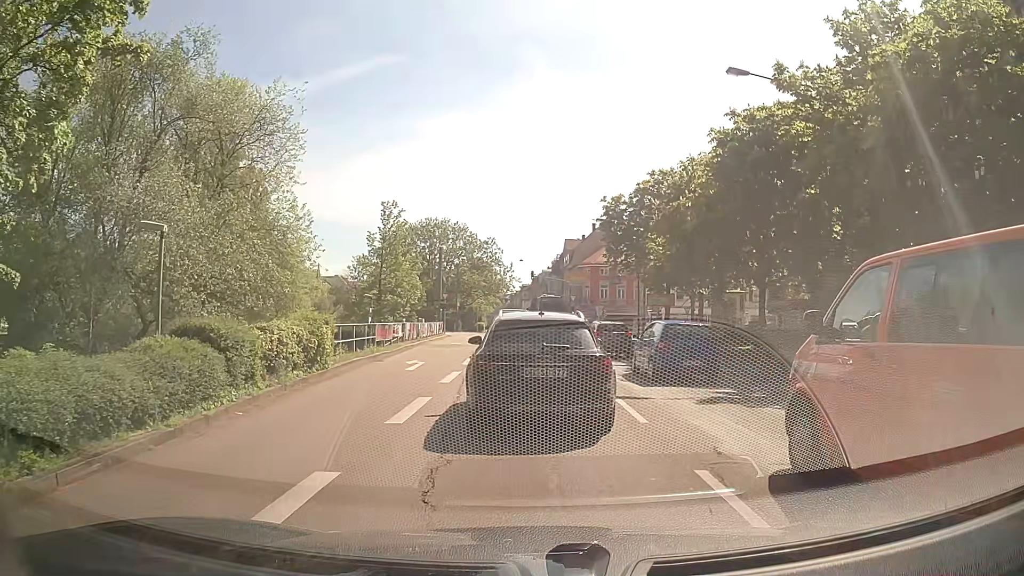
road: primary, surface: asphalt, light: Day
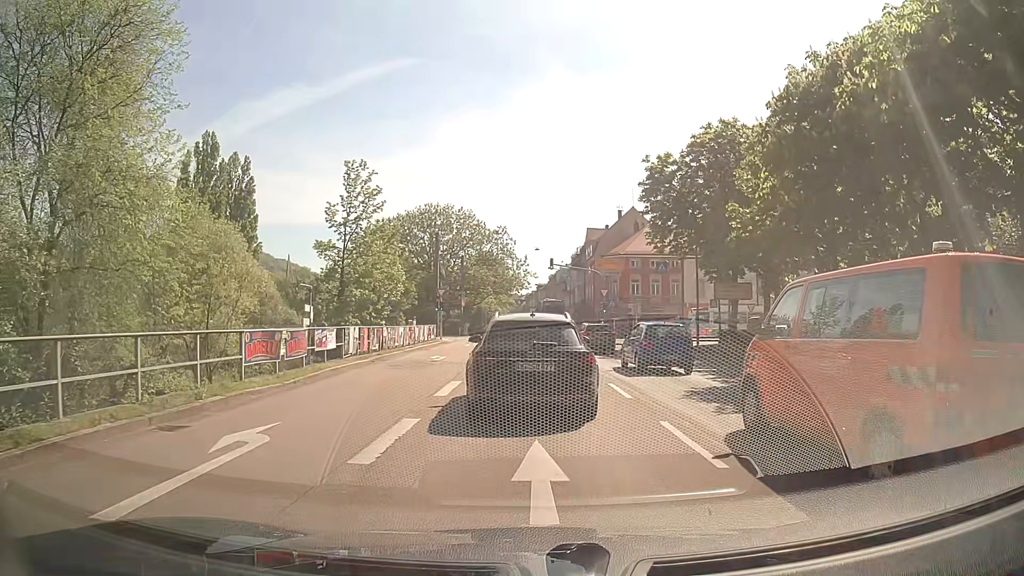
(-0.1, +14.8) m; -1°
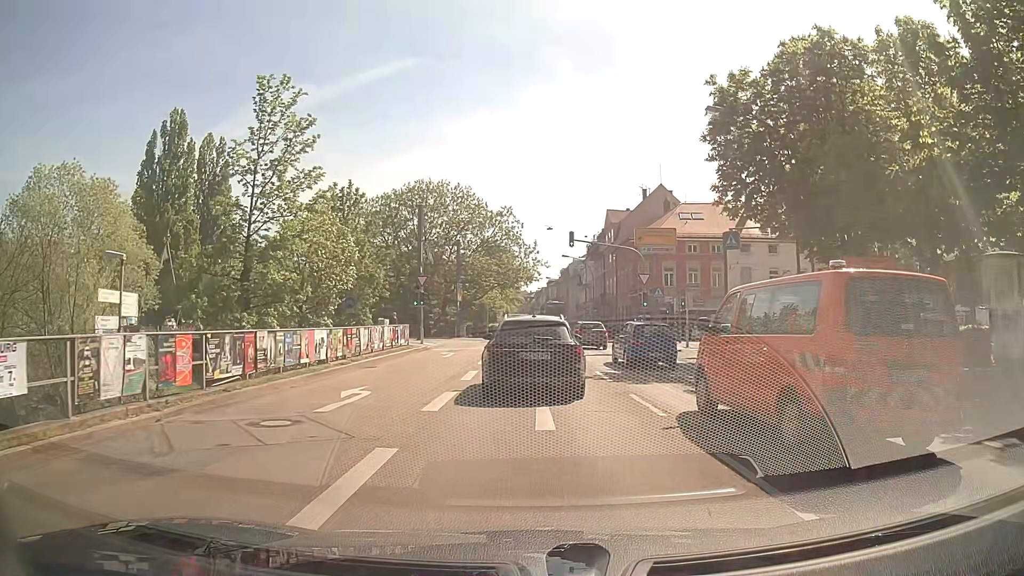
(-0.1, +14.5) m; 0°
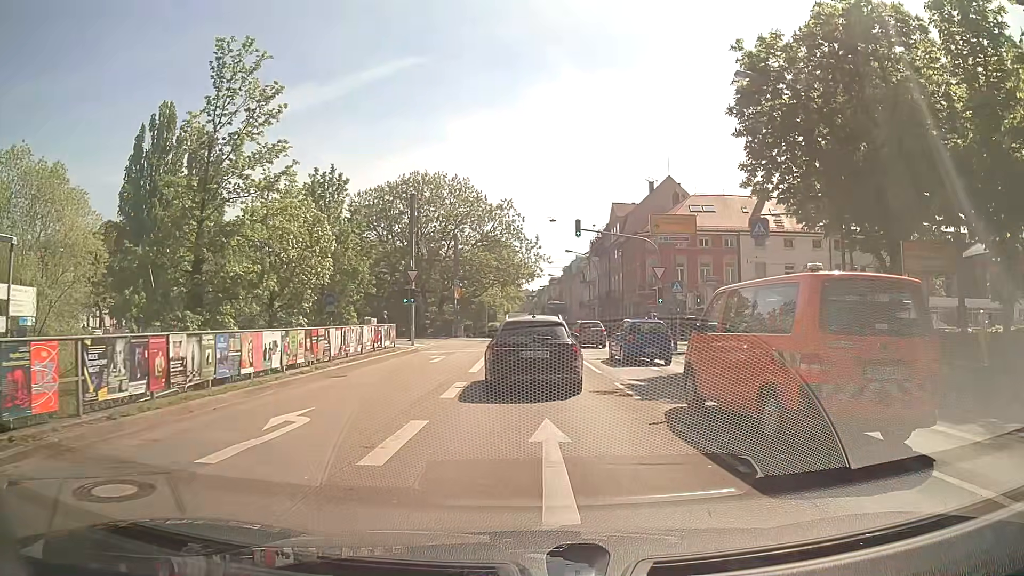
(-0.1, +3.9) m; -1°
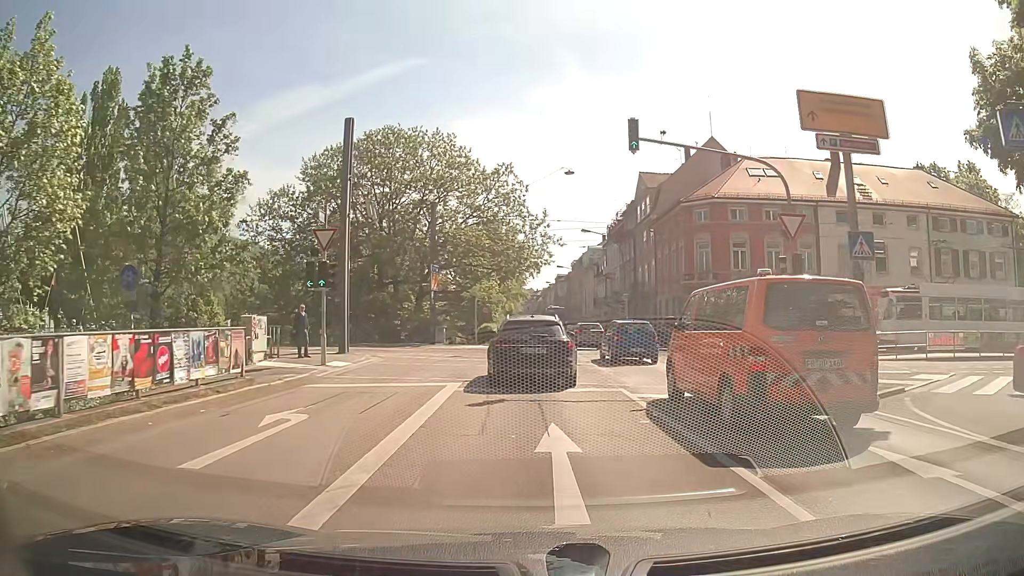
(+0.1, +17.2) m; 0°
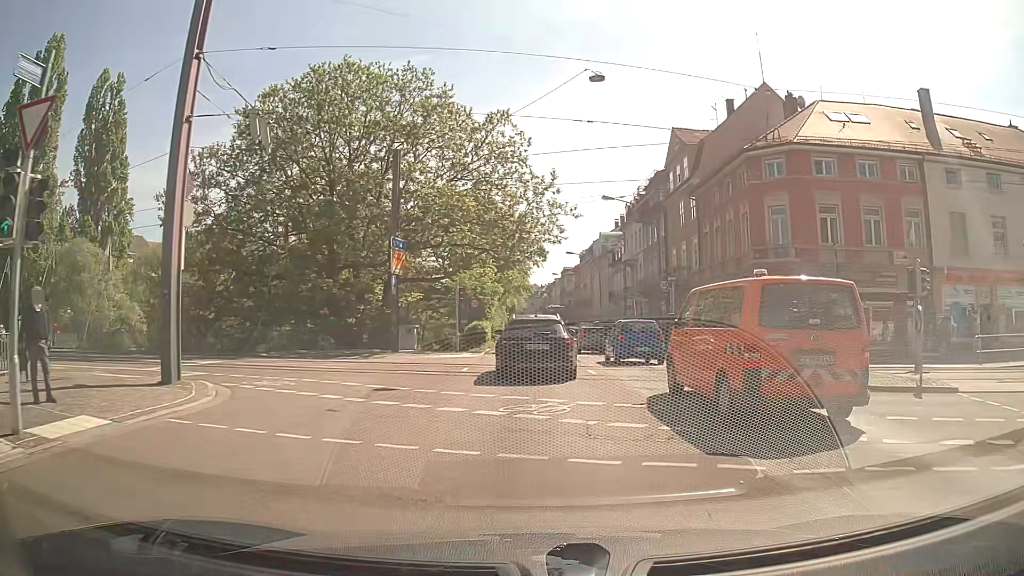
(-0.1, +13.8) m; 0°
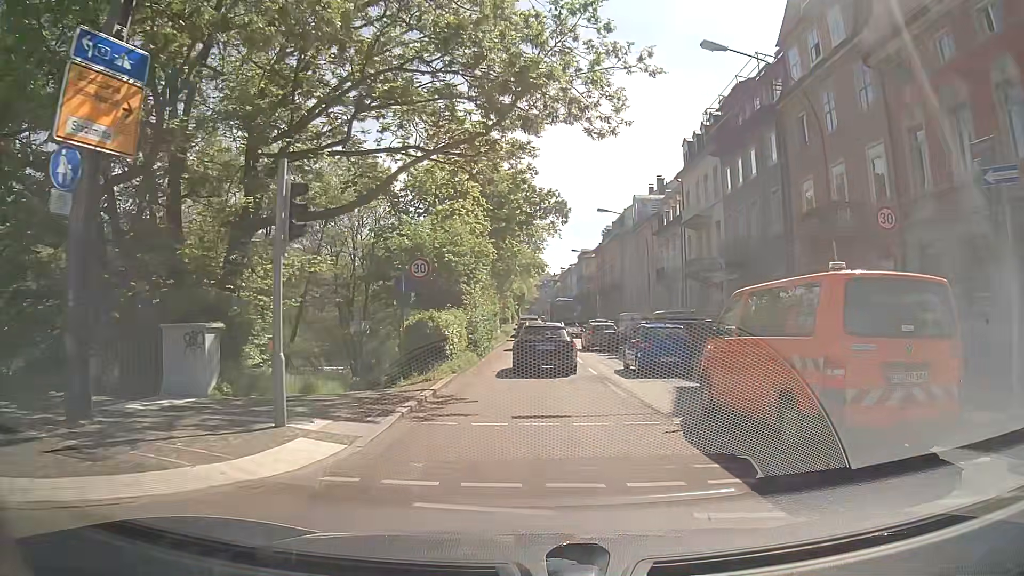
(-0.3, +23.6) m; -1°
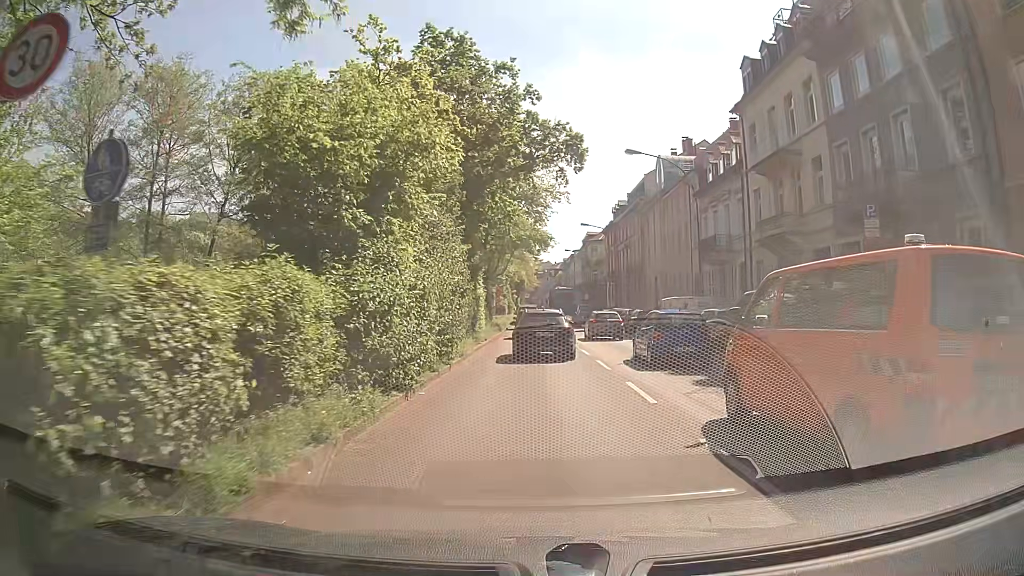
(-0.2, +14.9) m; -1°
(0, +10) (0, +20) (0, +30) (0, +40) (0, +50) (+1, +60) (+1, +70) (+1, +80) (+1, +90) (+1, +100) m
